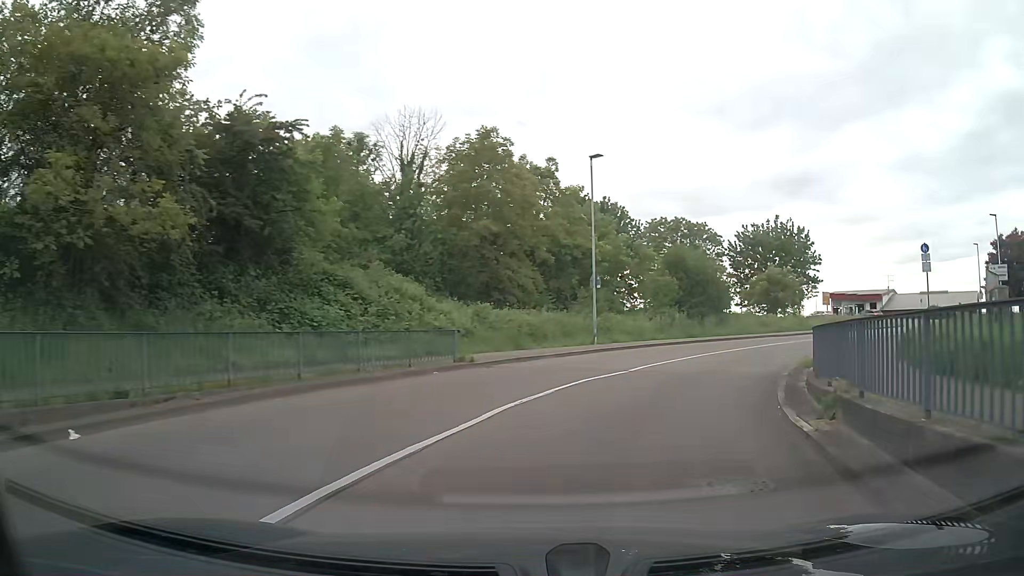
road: residential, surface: asphalt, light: Day
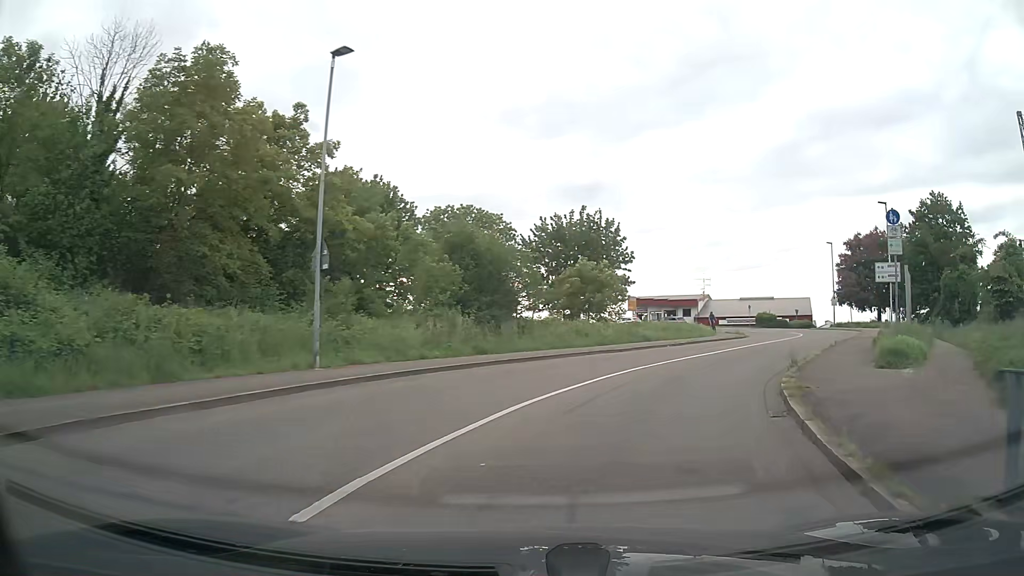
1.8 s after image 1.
(+2.1, +12.5) m; +19°
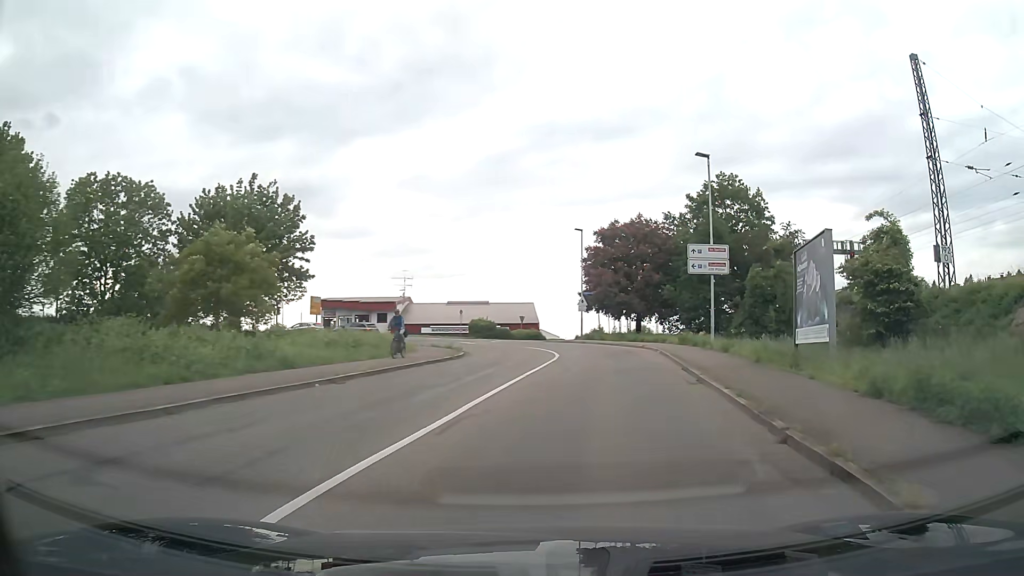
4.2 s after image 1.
(+3.9, +16.8) m; +25°
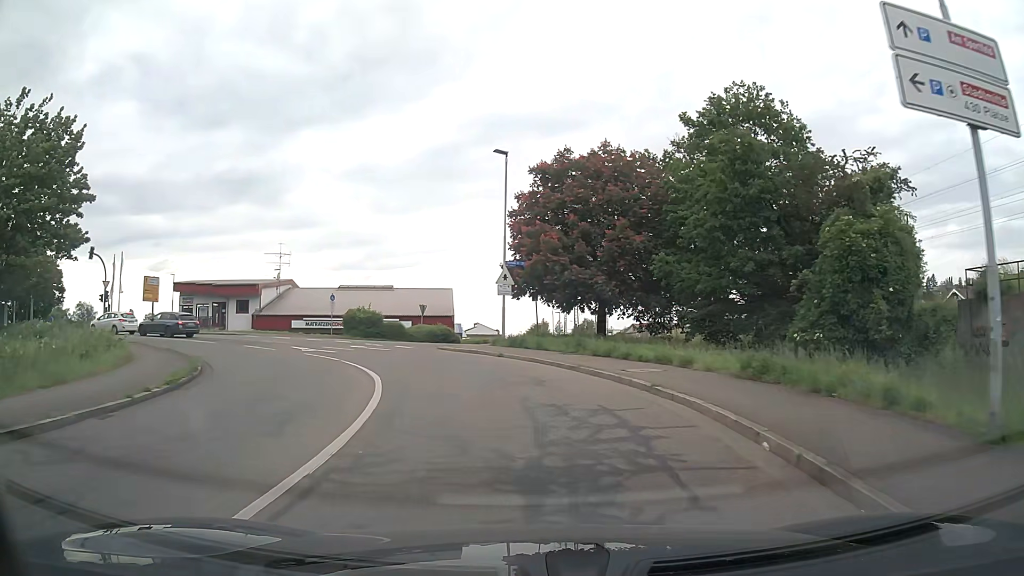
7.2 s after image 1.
(+2.6, +22.6) m; +5°
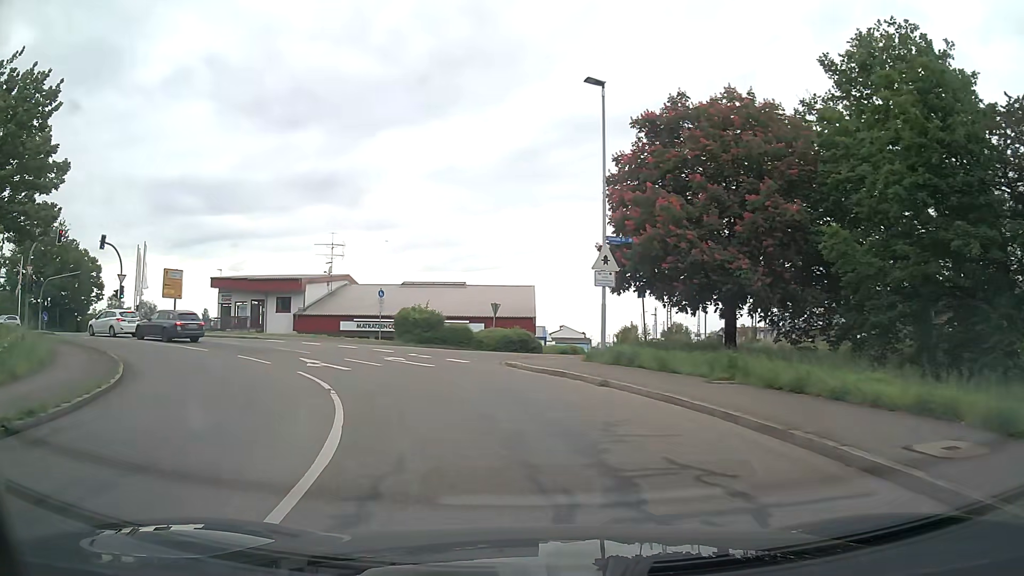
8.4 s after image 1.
(-0.5, +9.2) m; -7°
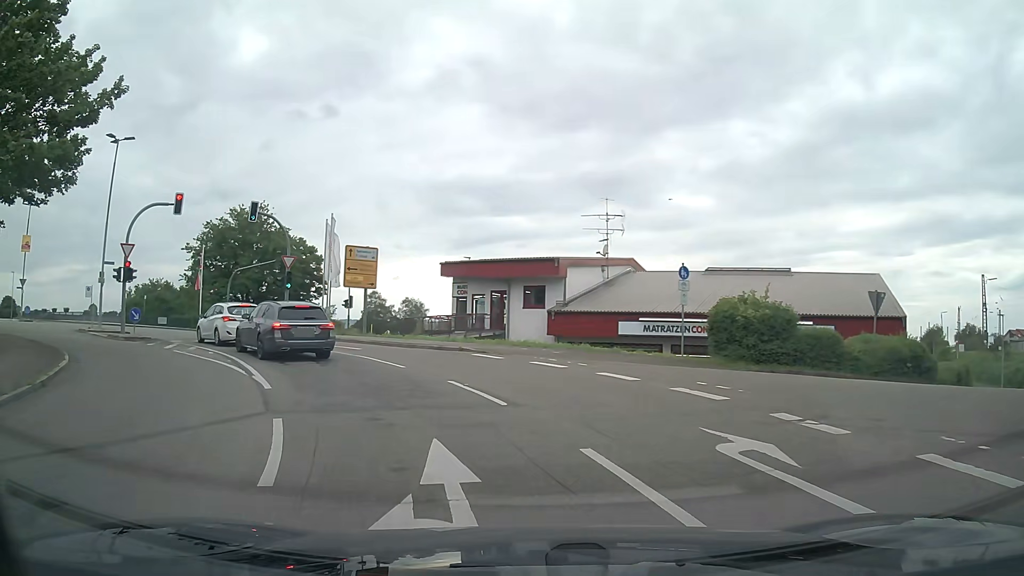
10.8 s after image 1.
(-3.1, +15.2) m; -25°
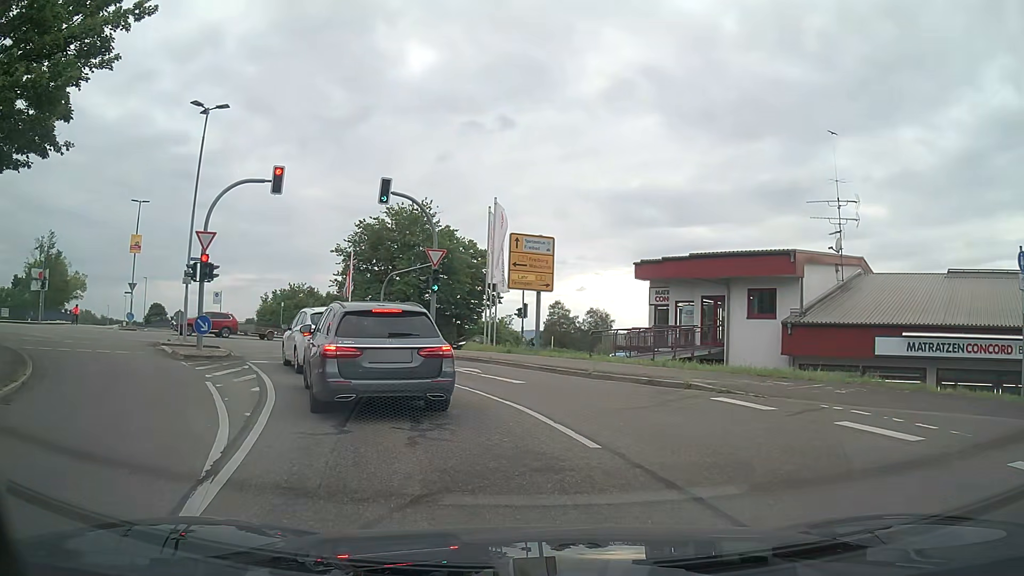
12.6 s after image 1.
(-1.1, +8.2) m; -16°
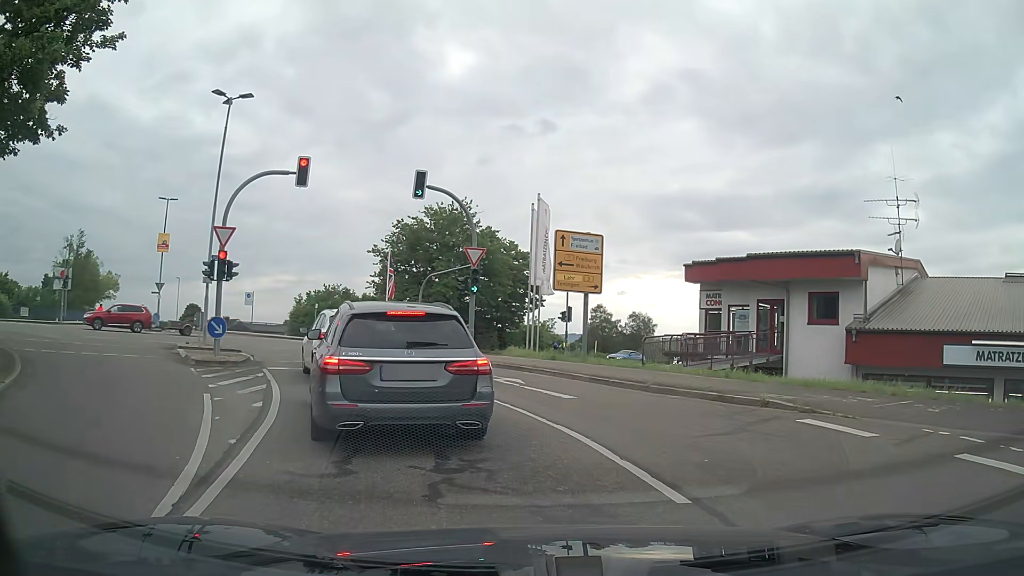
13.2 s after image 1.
(-0.1, +1.8) m; -1°
